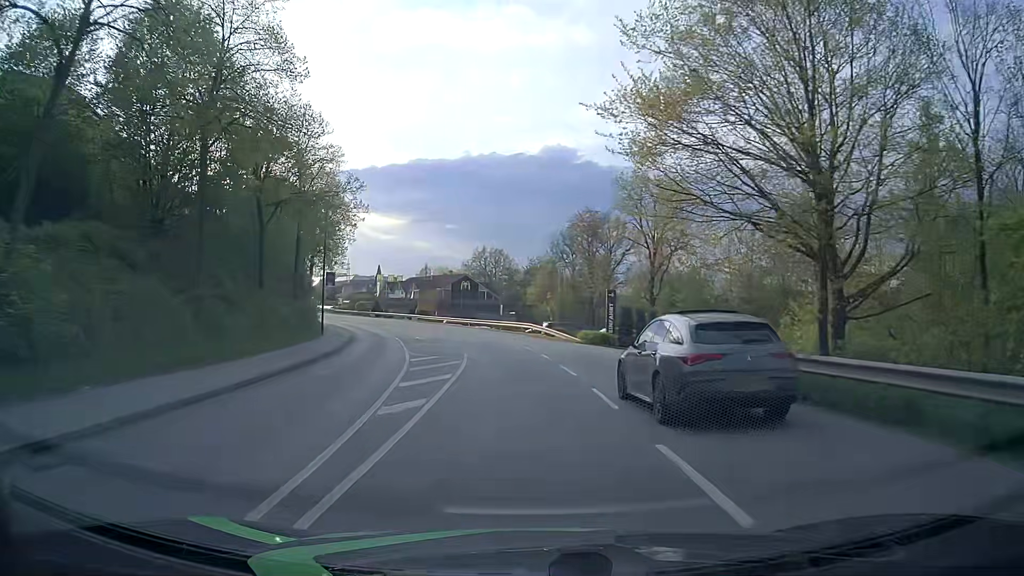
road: tertiary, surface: asphalt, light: Day
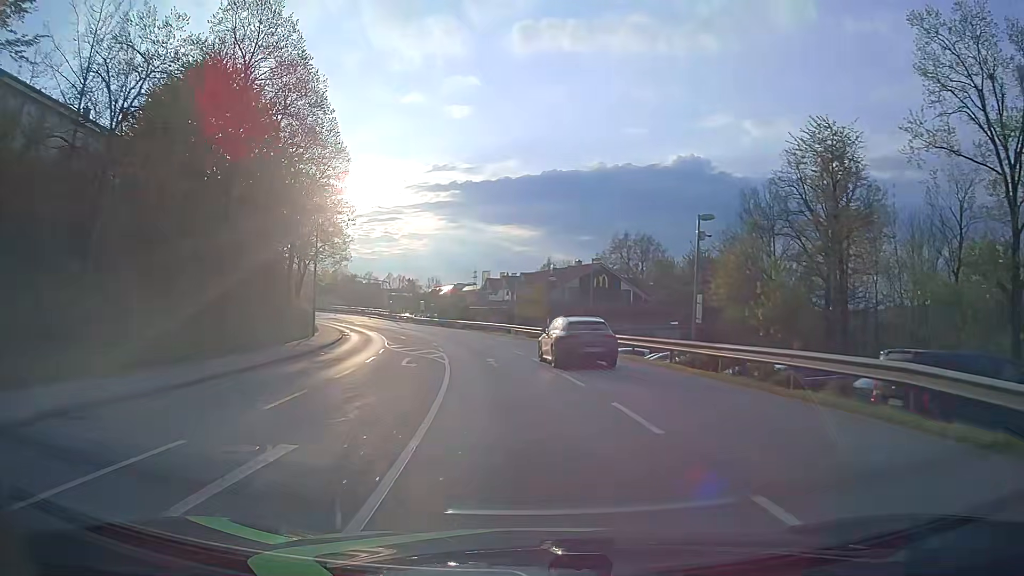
(-3.2, +37.6) m; -11°
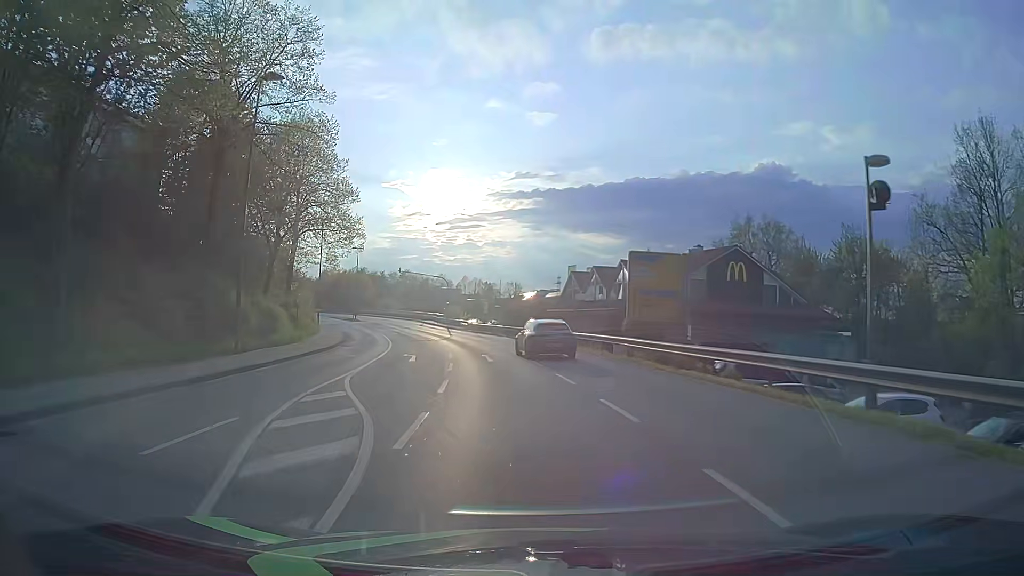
(-1.5, +22.5) m; -7°
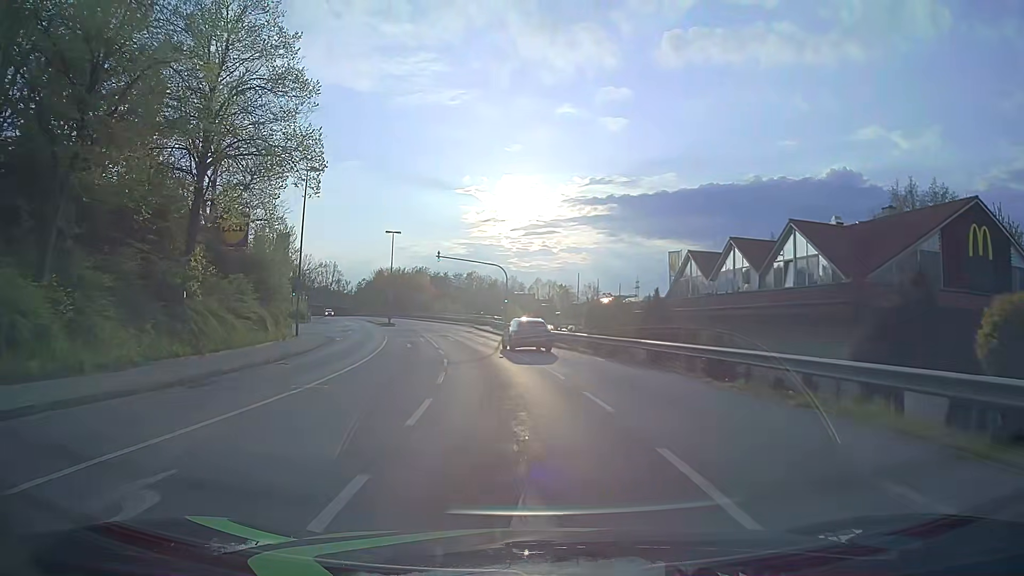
(-1.2, +22.6) m; -6°
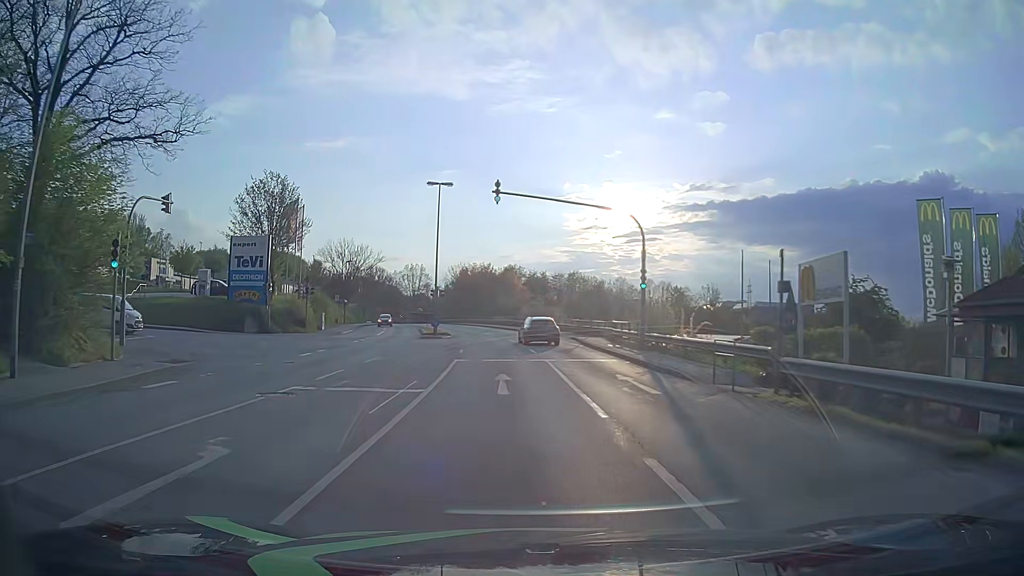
(-2.3, +30.0) m; -9°
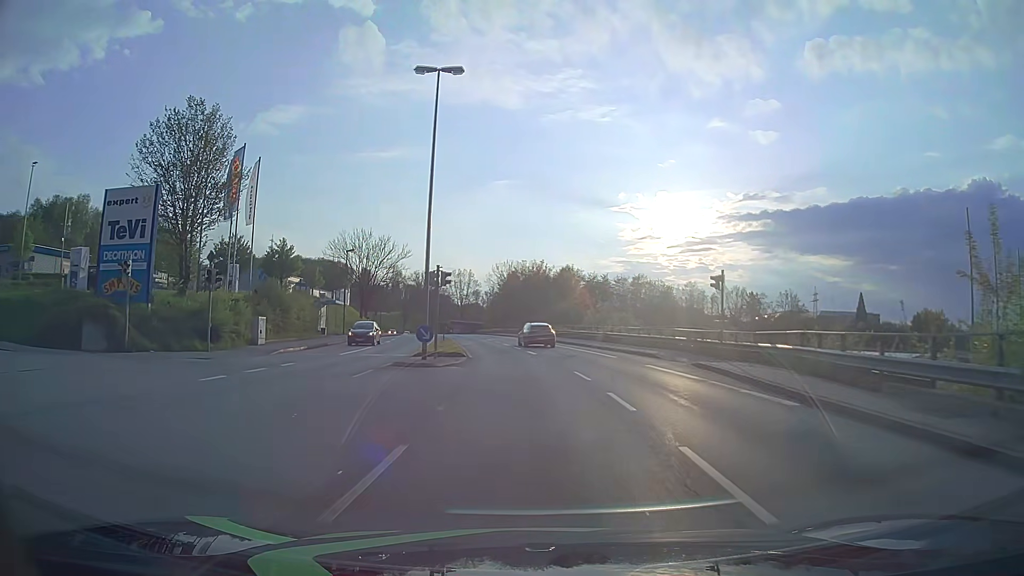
(-0.9, +22.5) m; -4°
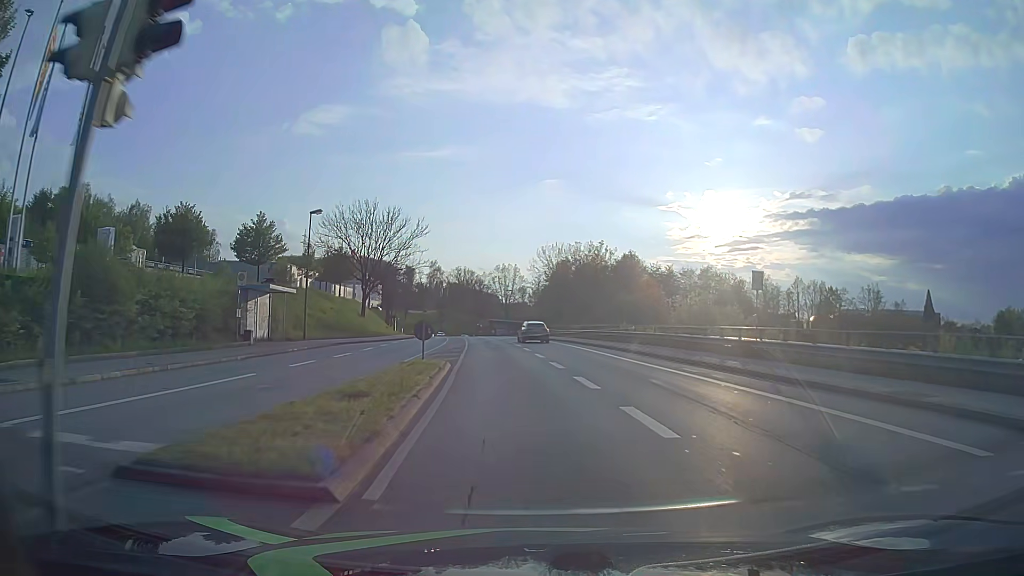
(-0.8, +22.5) m; -4°
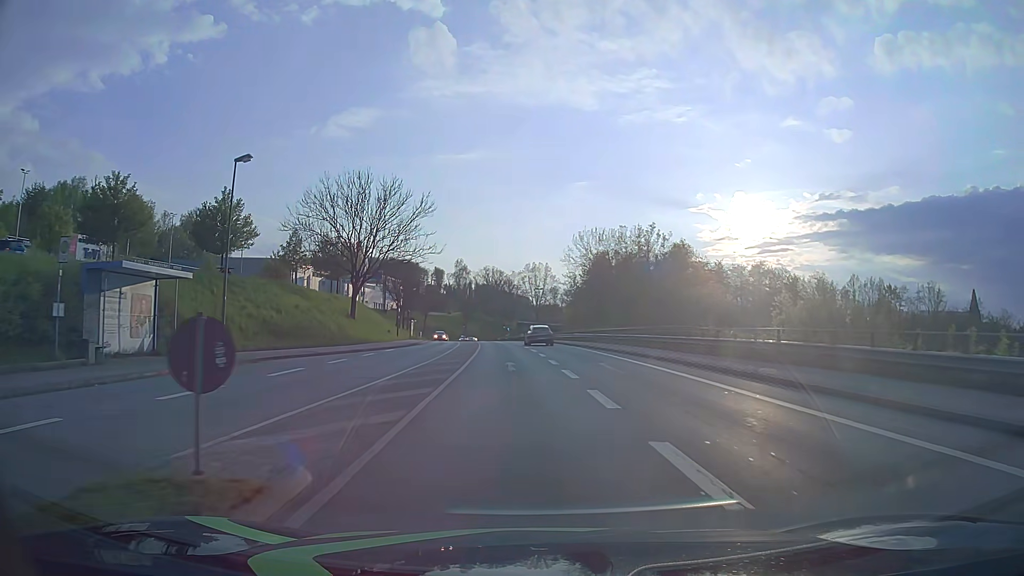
(-0.3, +15.1) m; -3°
(0, +10) (-1, +20) (-1, +30) (-2, +40) (-2, +50) (-3, +60) (-4, +70) (-5, +80) (-6, +90) (-7, +100) m
